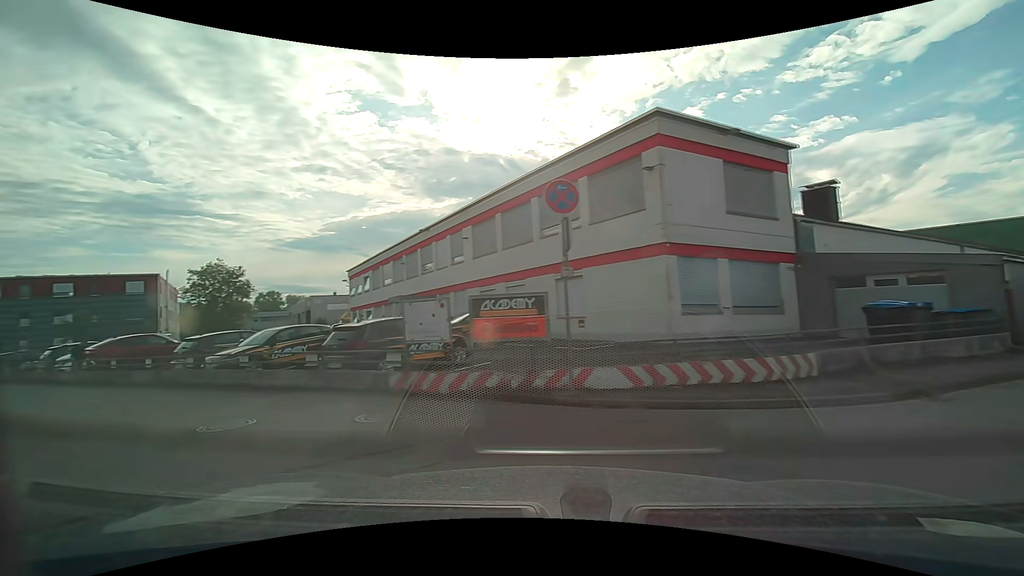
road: unclassified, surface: asphalt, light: Day
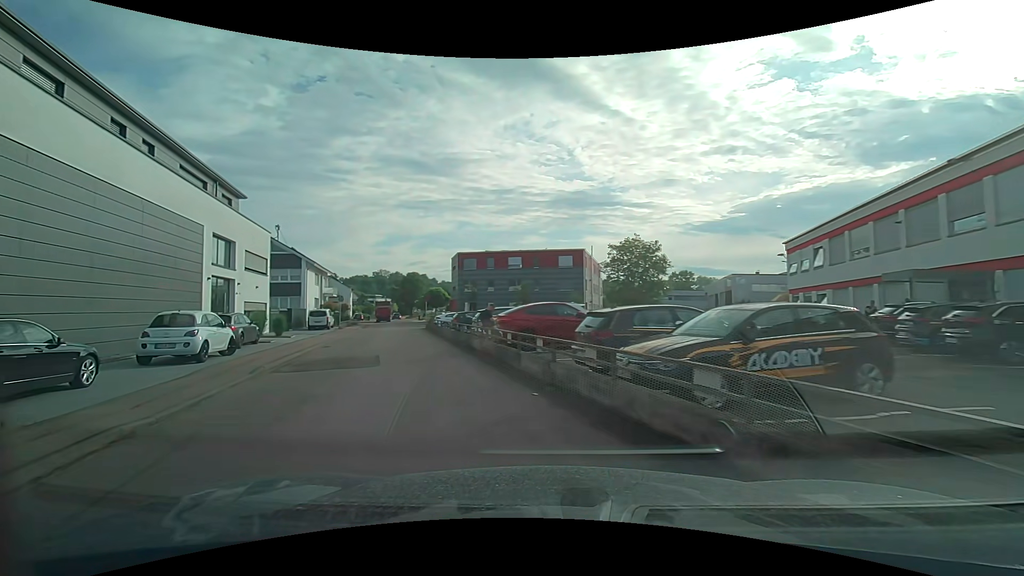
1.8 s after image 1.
(-3.8, +8.5) m; -43°
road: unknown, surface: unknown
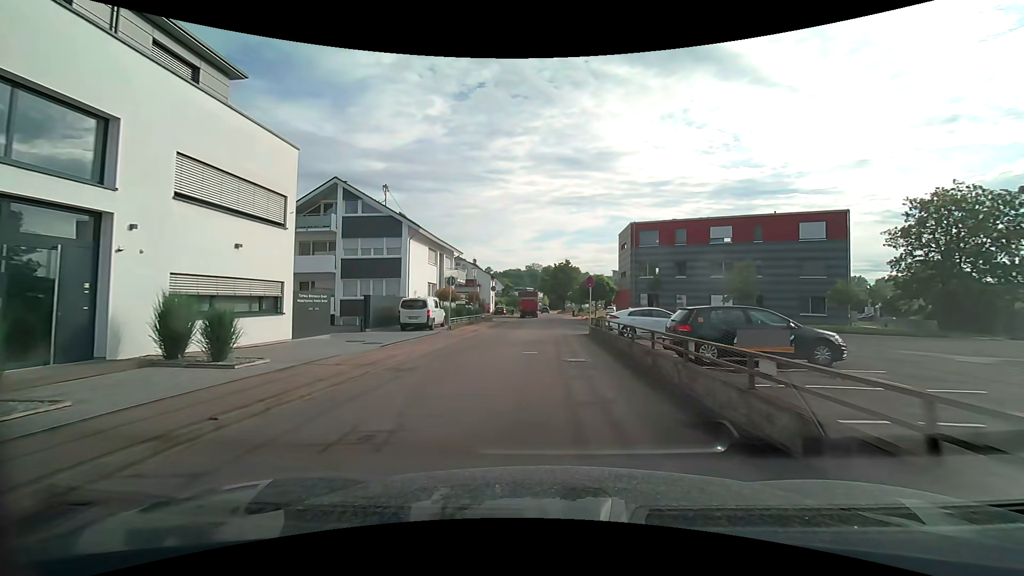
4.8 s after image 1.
(-5.0, +20.0) m; -17°
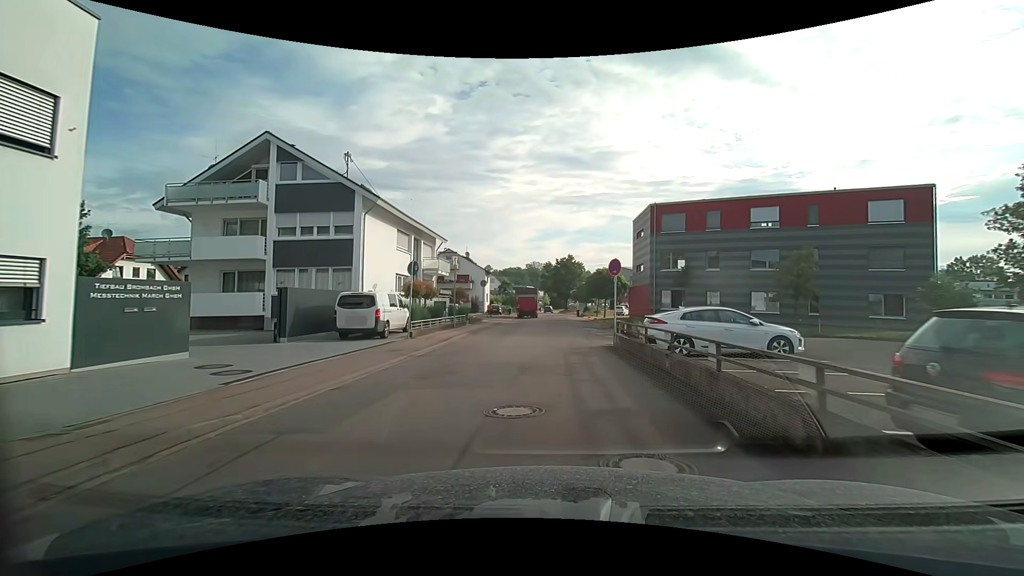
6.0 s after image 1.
(0.0, +8.7) m; 0°
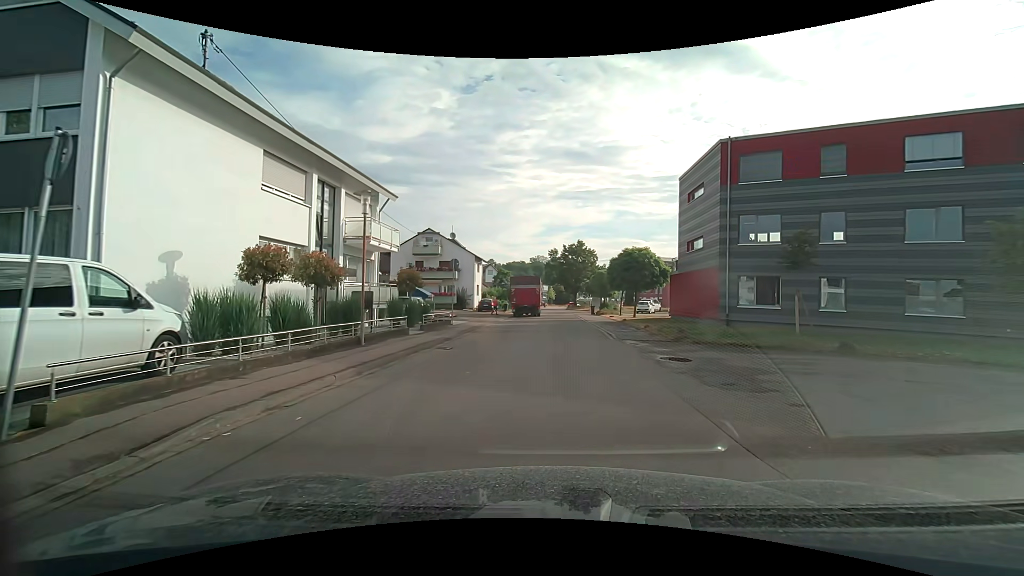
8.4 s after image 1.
(-0.1, +14.9) m; -1°
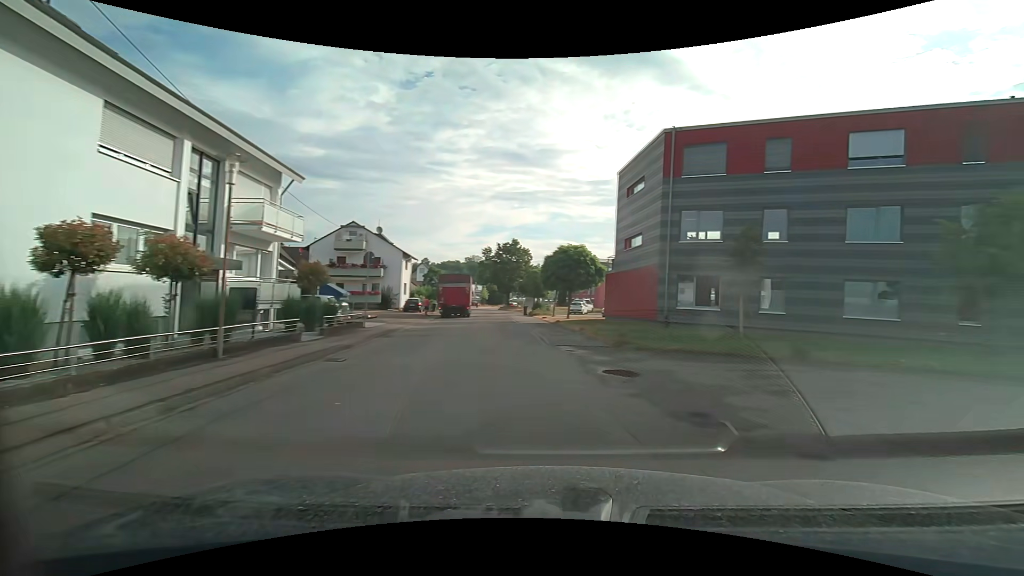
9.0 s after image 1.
(+0.1, +2.7) m; +8°
